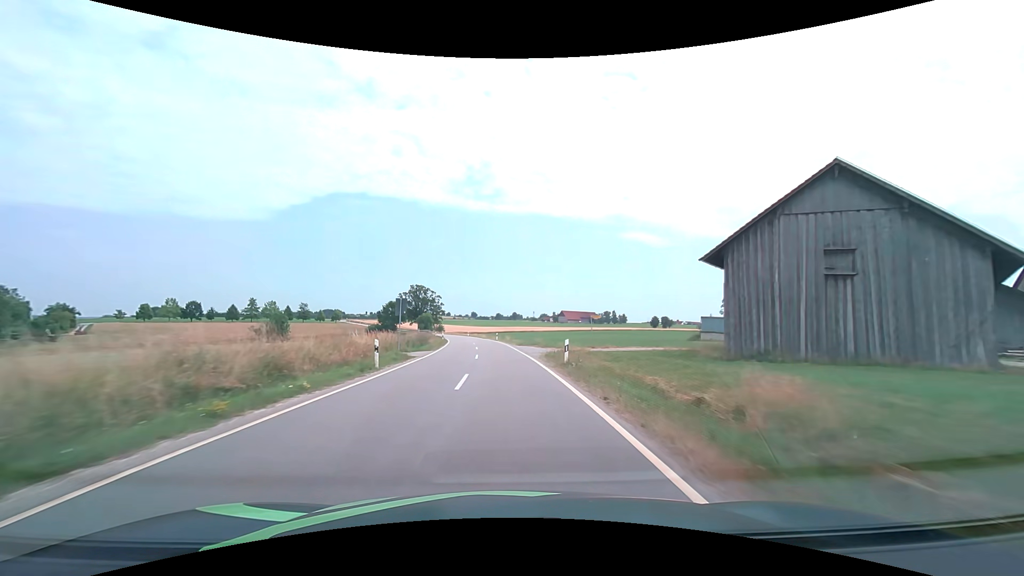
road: tertiary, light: Day
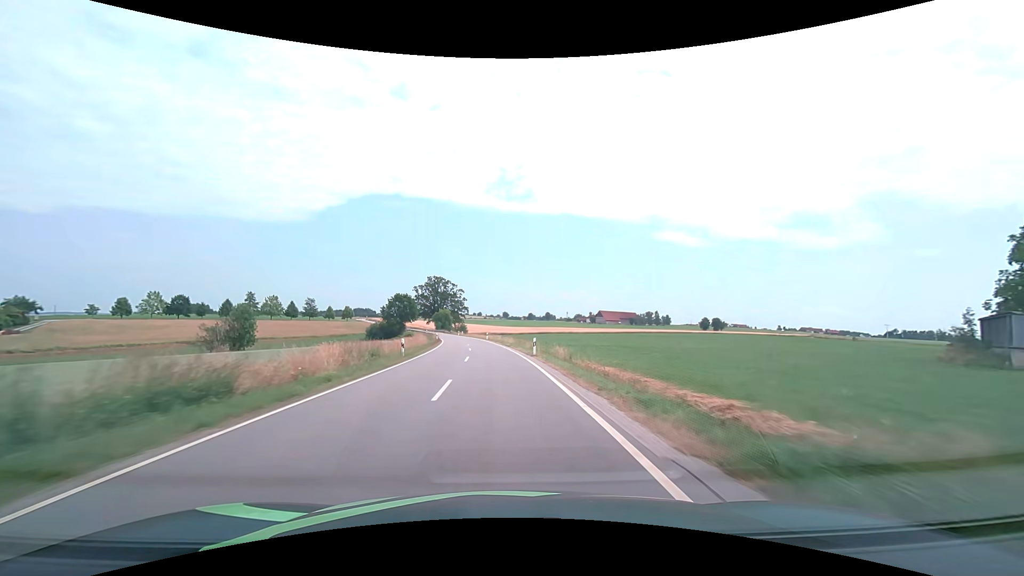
(-1.0, +38.3) m; -4°
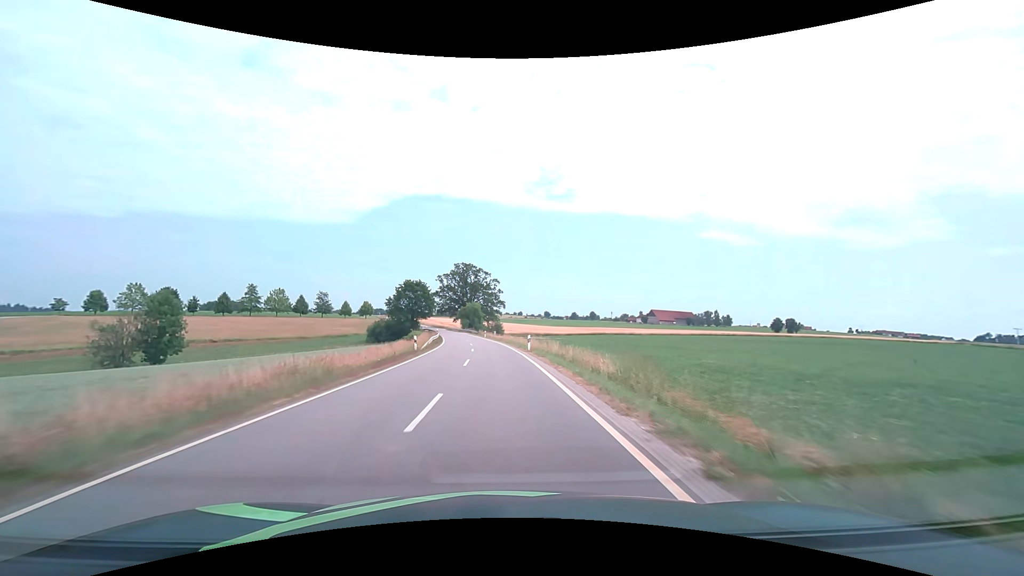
(-1.5, +39.6) m; -5°
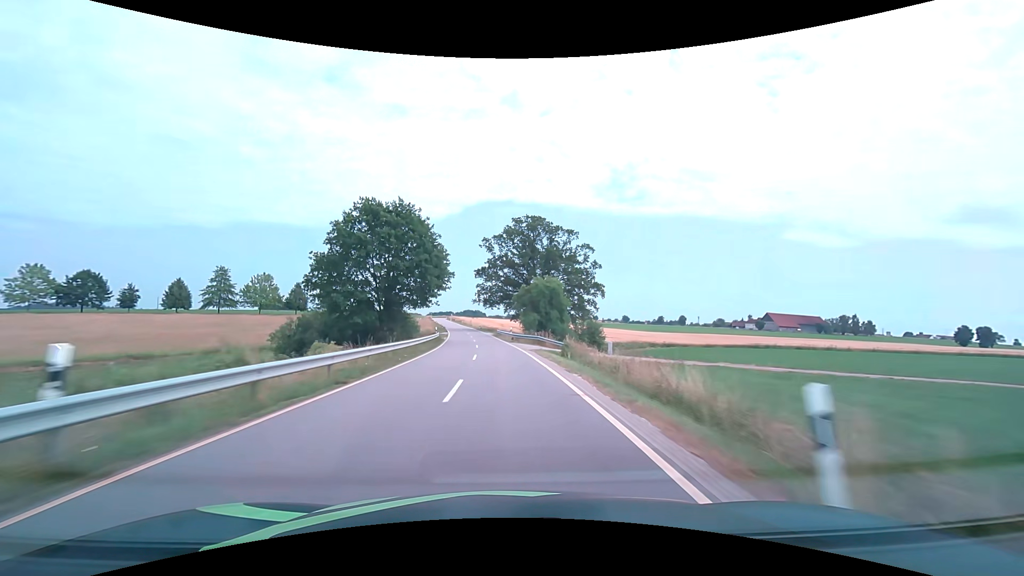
(-5.0, +70.9) m; -8°
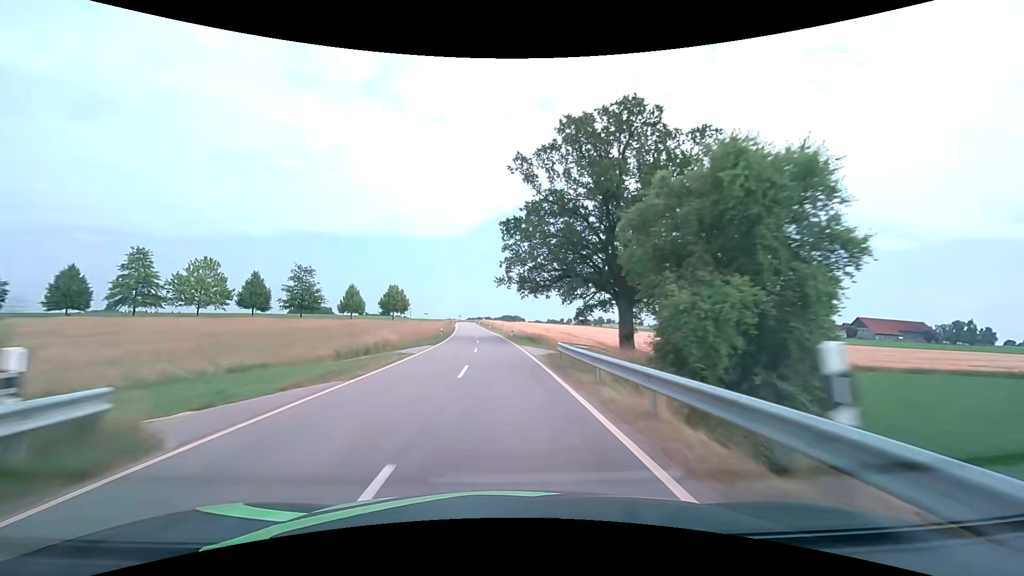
(-1.7, +44.8) m; -5°
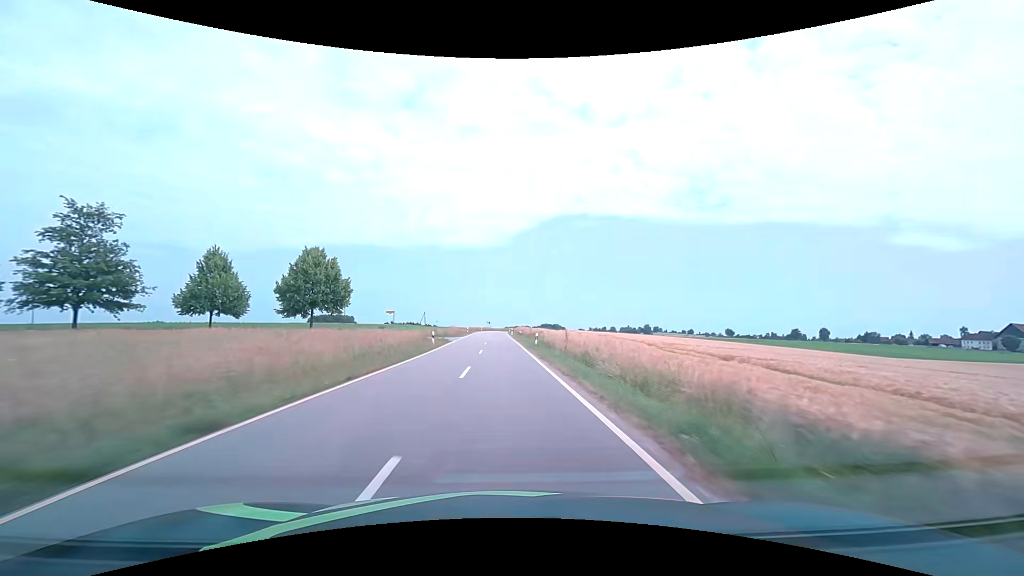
(-2.6, +60.7) m; -4°
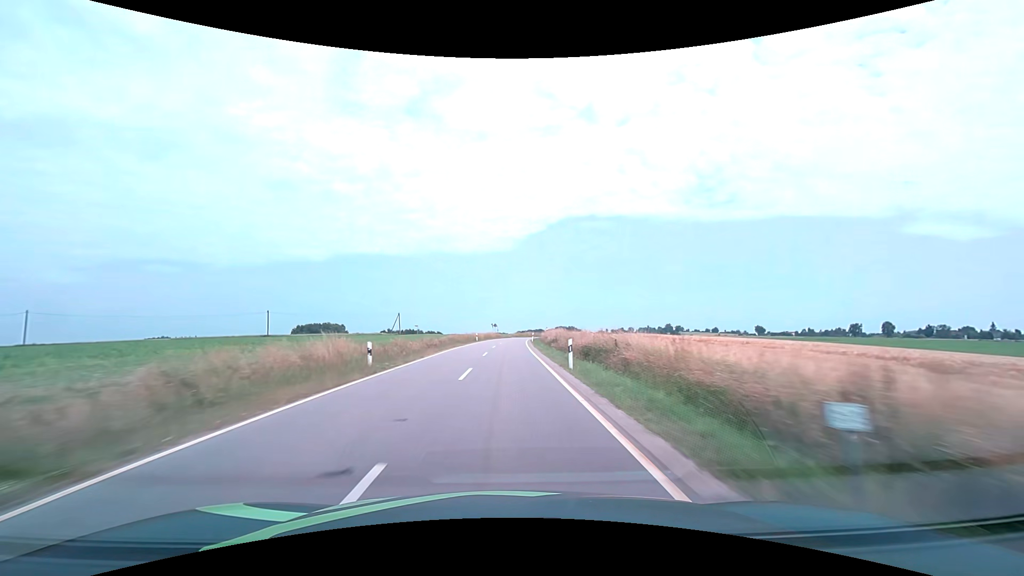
(-1.1, +61.2) m; -1°
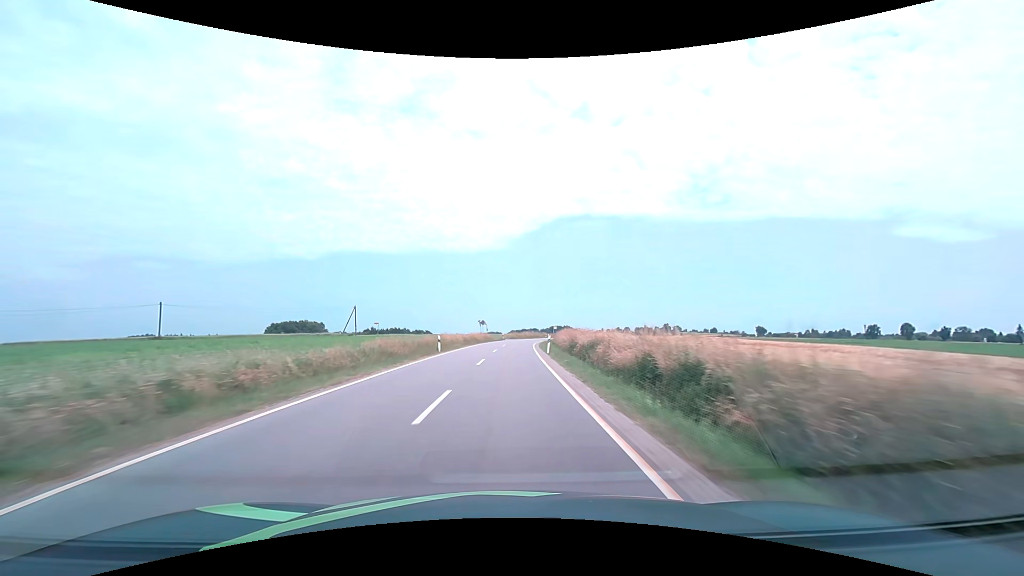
(+0.1, +30.5) m; +1°
(0, +10) (0, +20) (0, +30) (+1, +40) (+2, +50) (+2, +60) (+4, +70) (+5, +80) (+6, +90) (+8, +99) m
